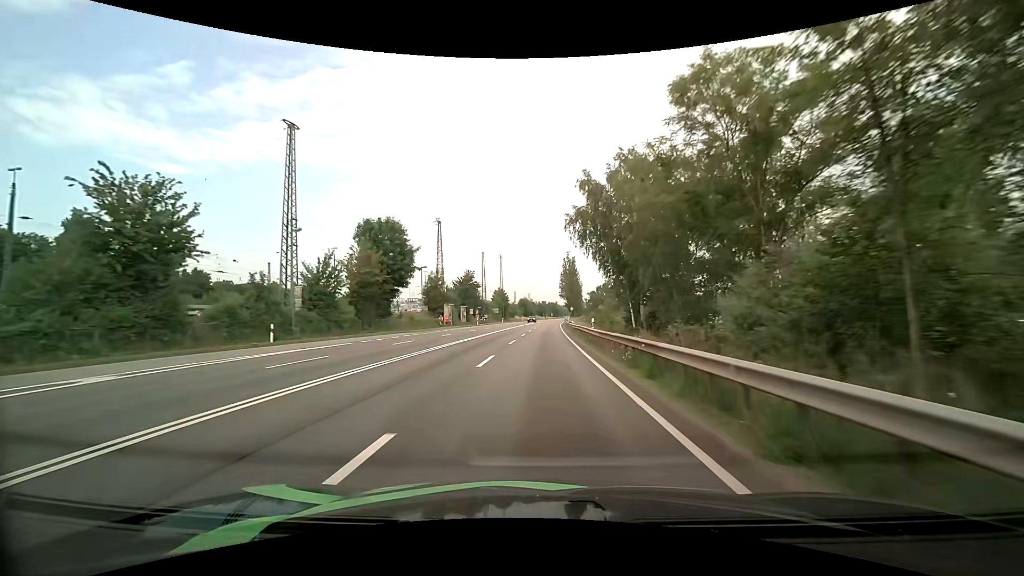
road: primary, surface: asphalt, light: Day
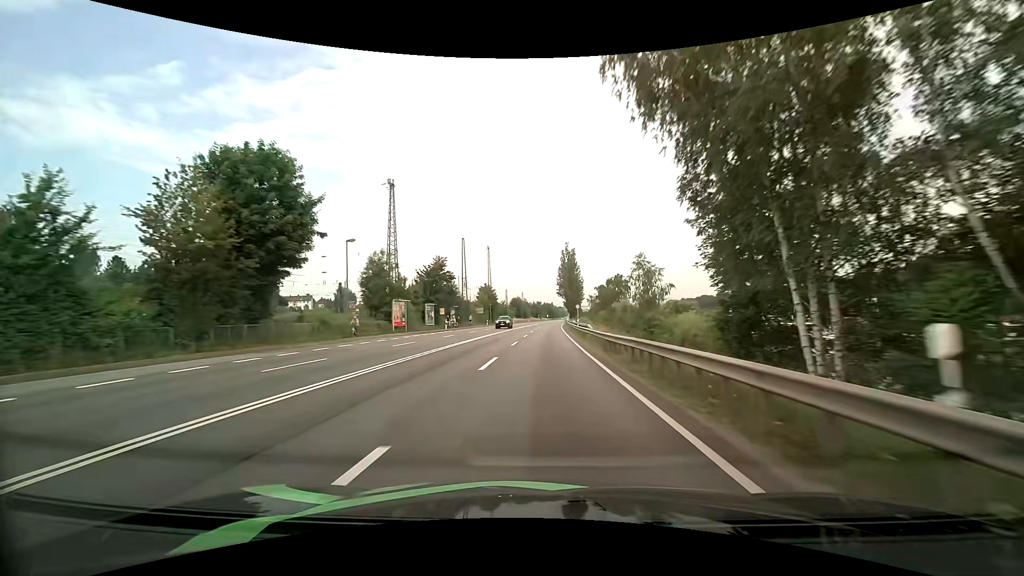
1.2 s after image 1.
(+0.2, +24.4) m; +1°
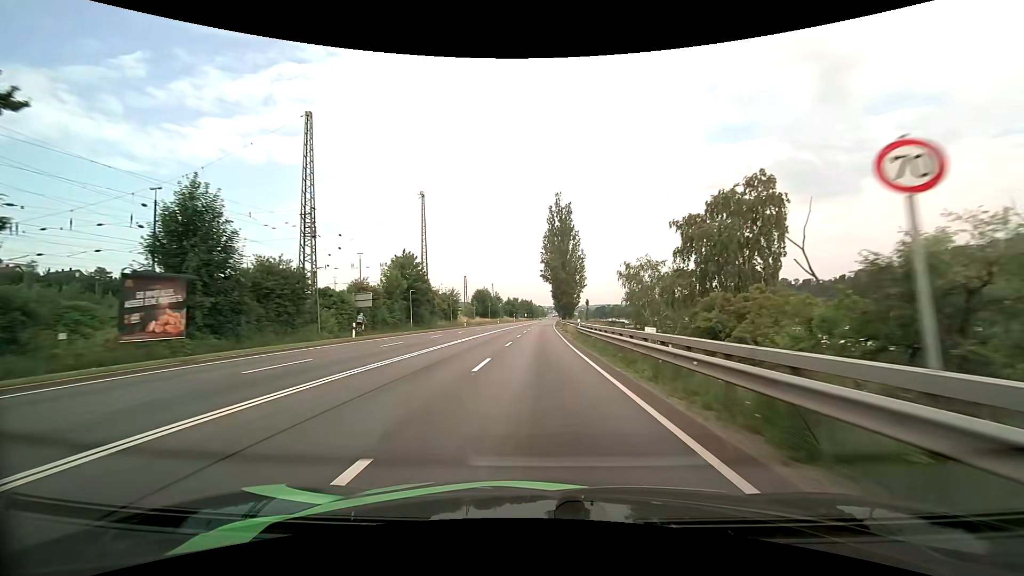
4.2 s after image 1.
(+1.0, +60.4) m; +2°
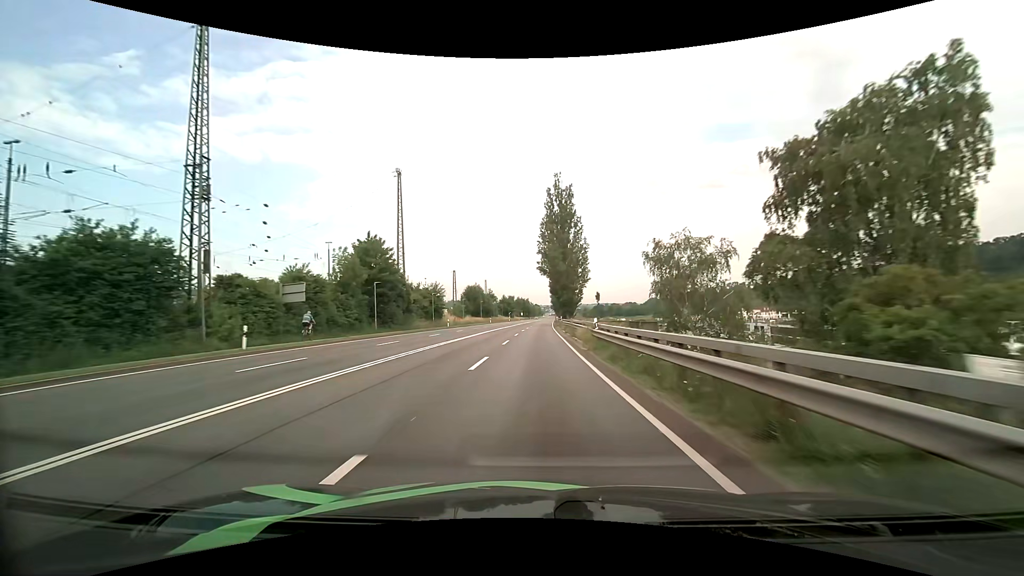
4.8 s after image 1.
(+0.1, +12.0) m; 0°
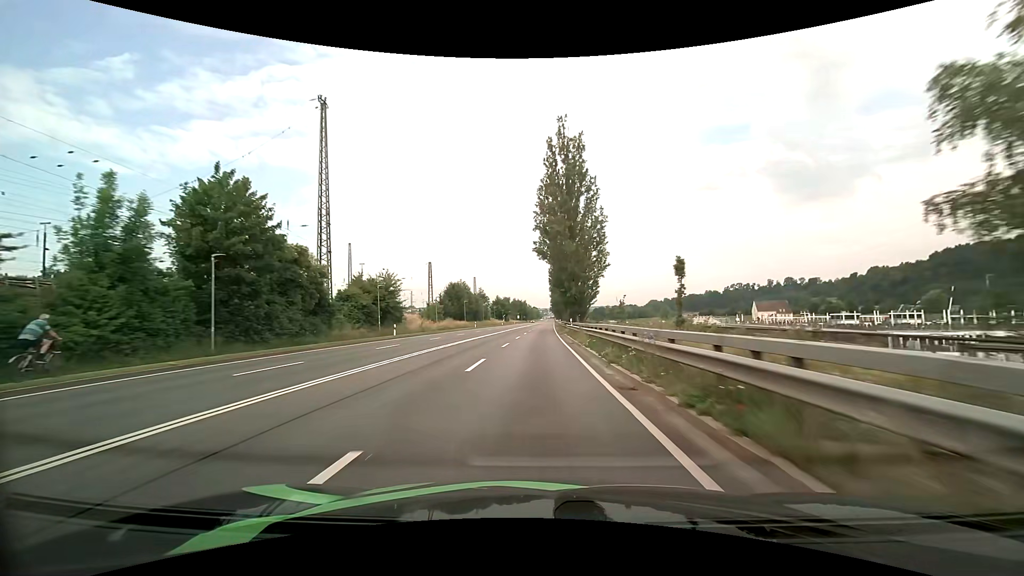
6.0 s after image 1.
(+0.1, +23.8) m; 0°
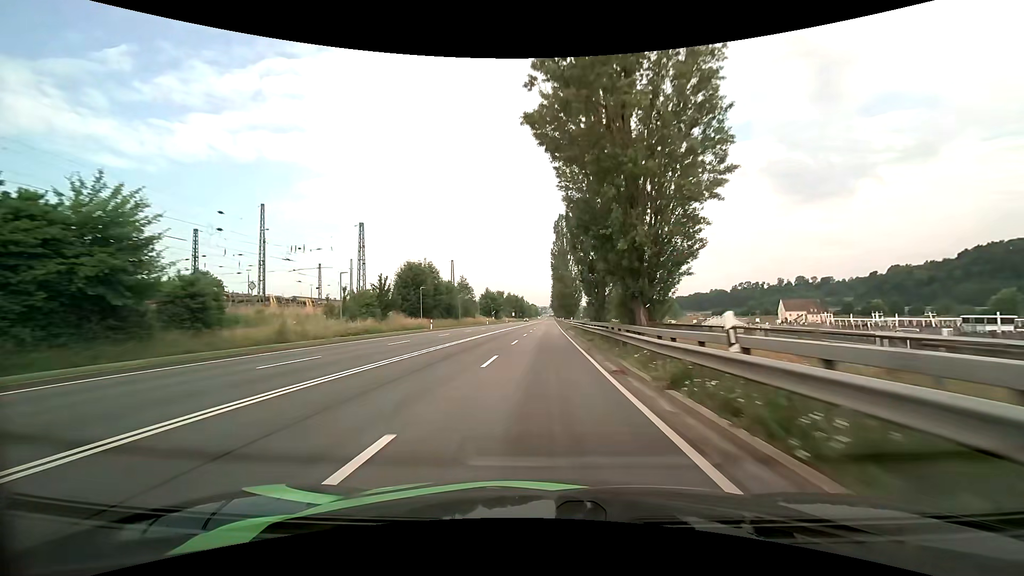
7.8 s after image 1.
(+0.1, +35.4) m; 0°
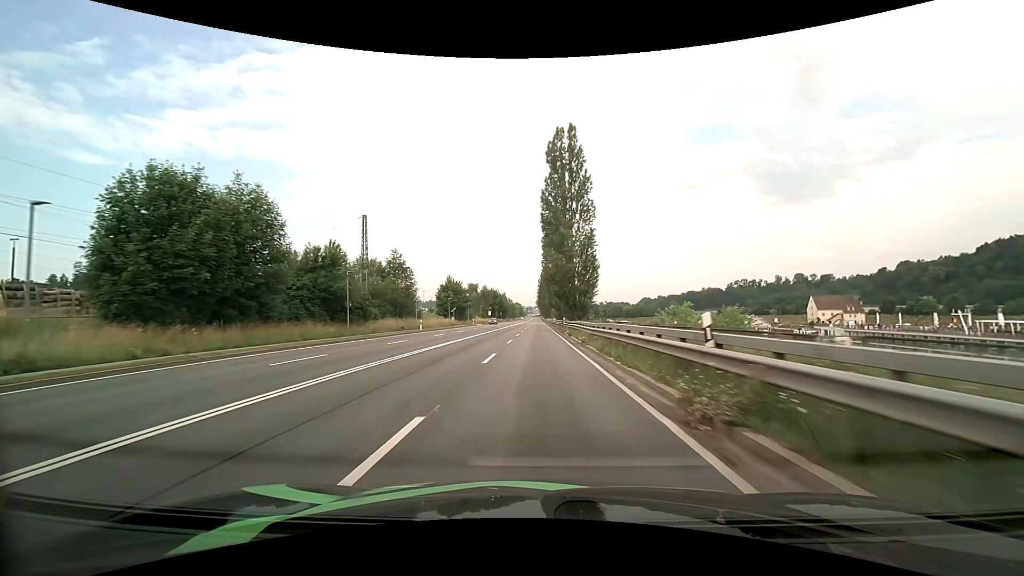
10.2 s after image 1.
(+0.5, +47.2) m; +2°
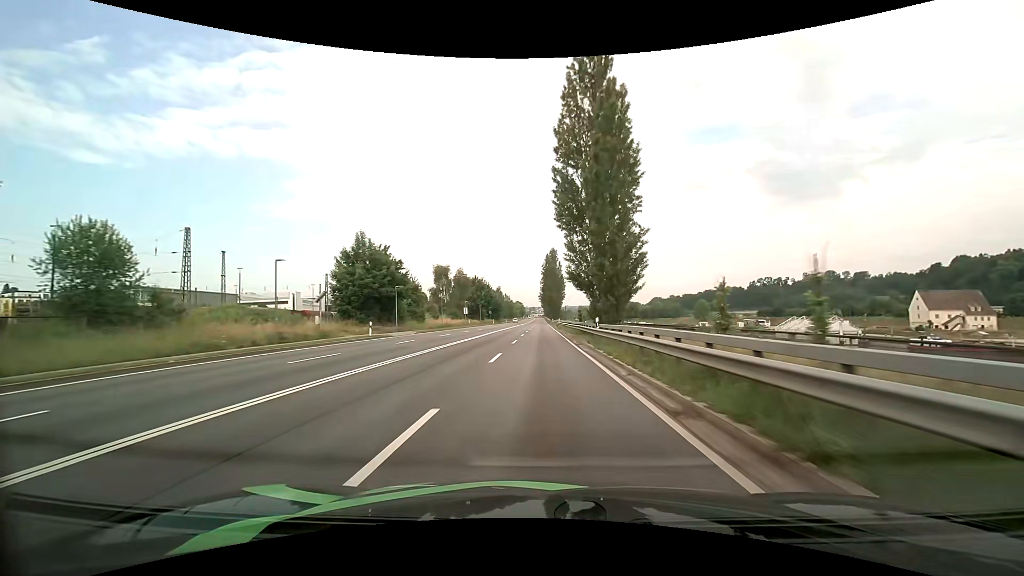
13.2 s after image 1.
(-0.2, +59.6) m; -1°
(0, +10) (0, +20) (0, +30) (0, +40) (0, +50) (0, +60) (+1, +70) (+1, +80) (+1, +90) (+1, +100) m
